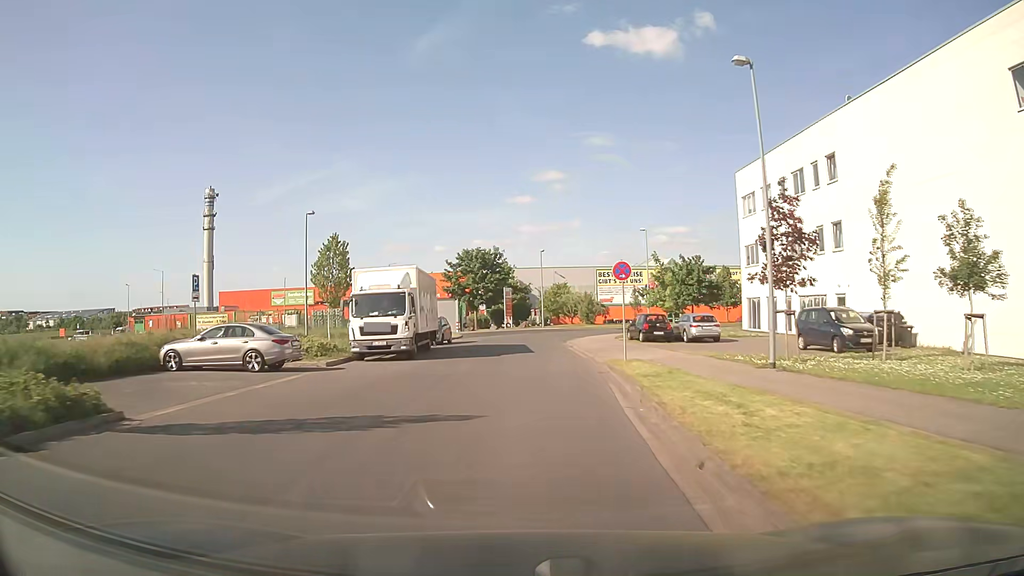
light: Day
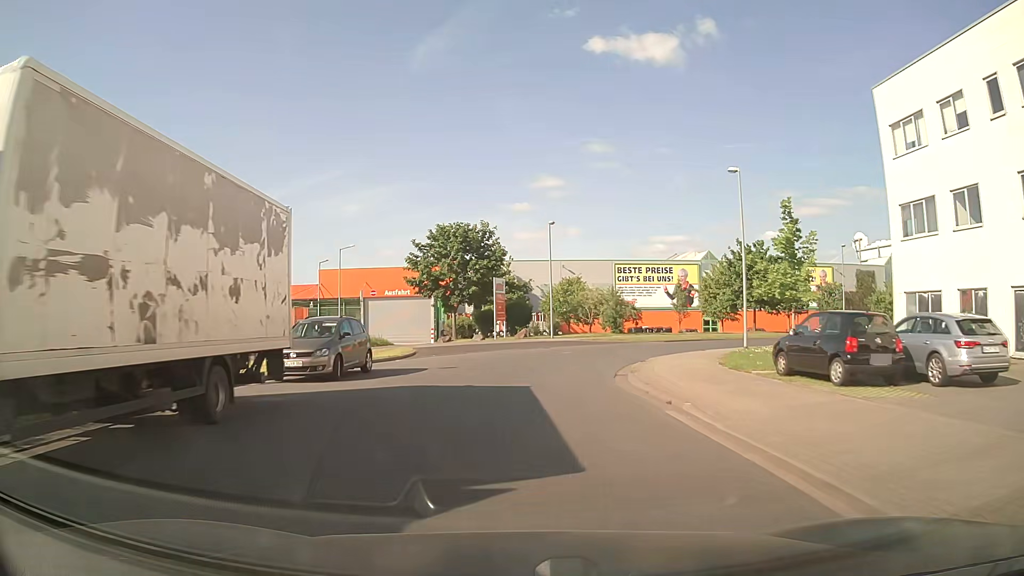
(+0.1, +21.7) m; 0°
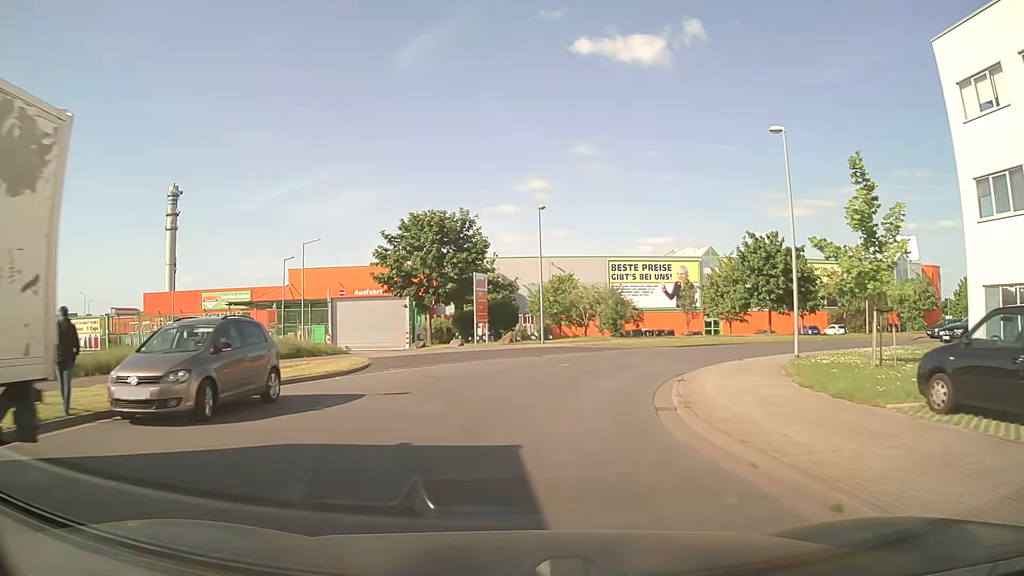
(+0.1, +6.6) m; +2°
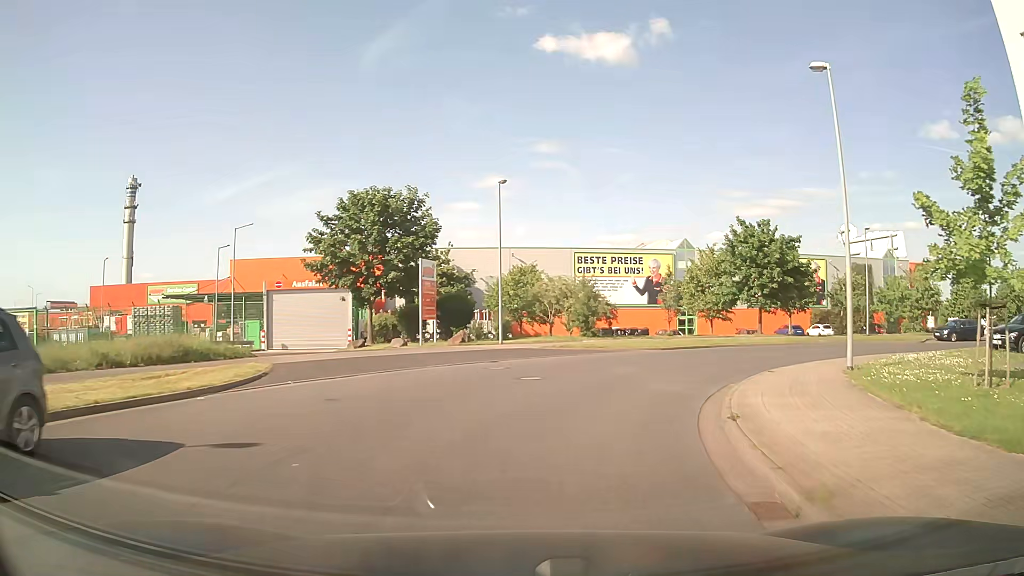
(+0.1, +6.1) m; +2°
